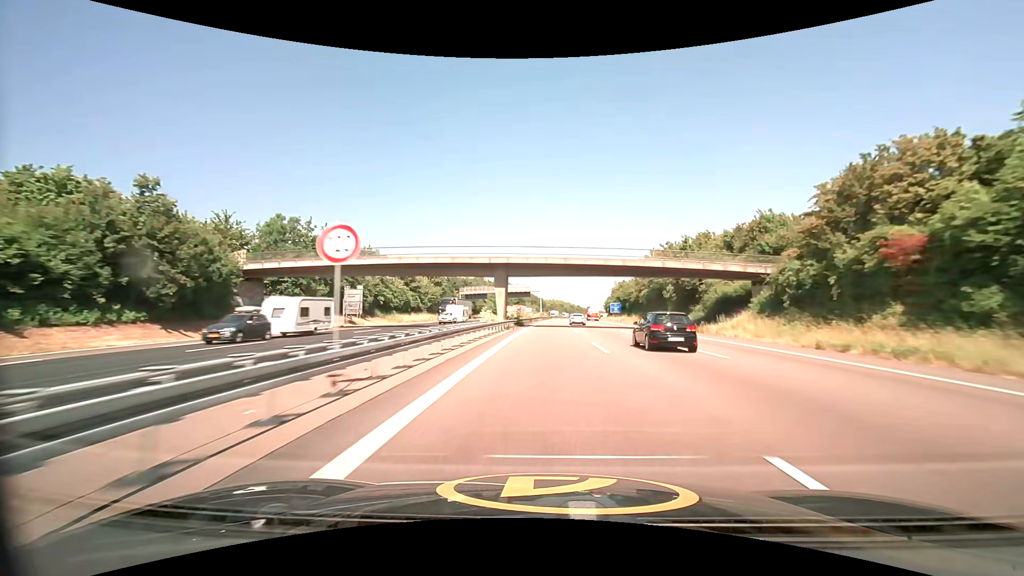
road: motorway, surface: asphalt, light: Day
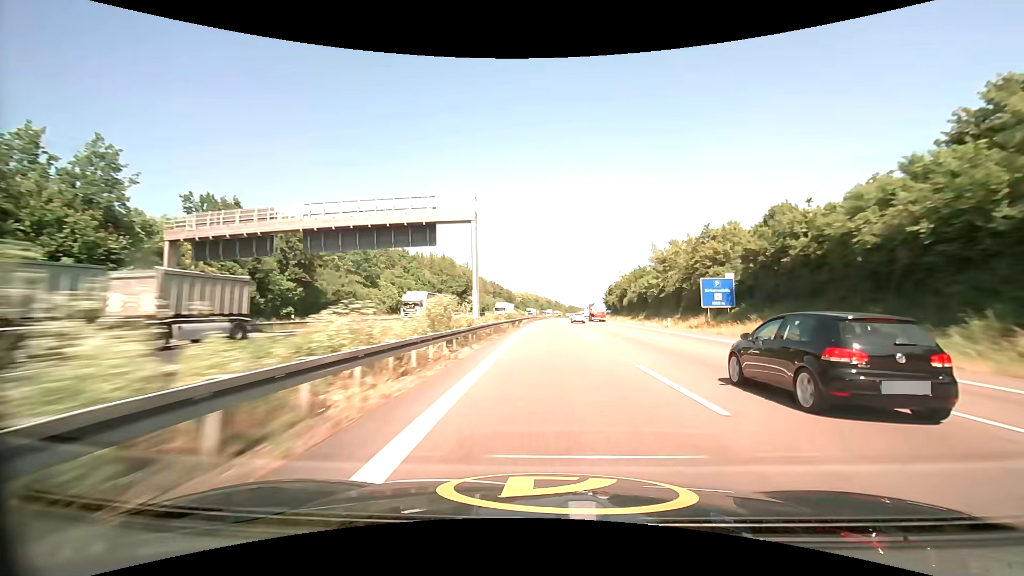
(+2.7, +99.5) m; +3°
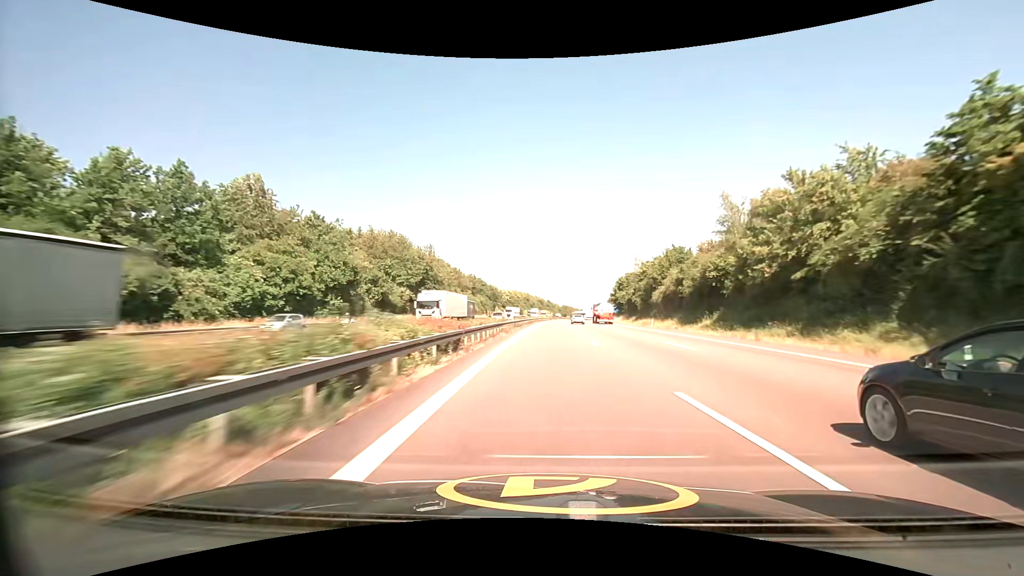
(+0.4, +40.0) m; +1°
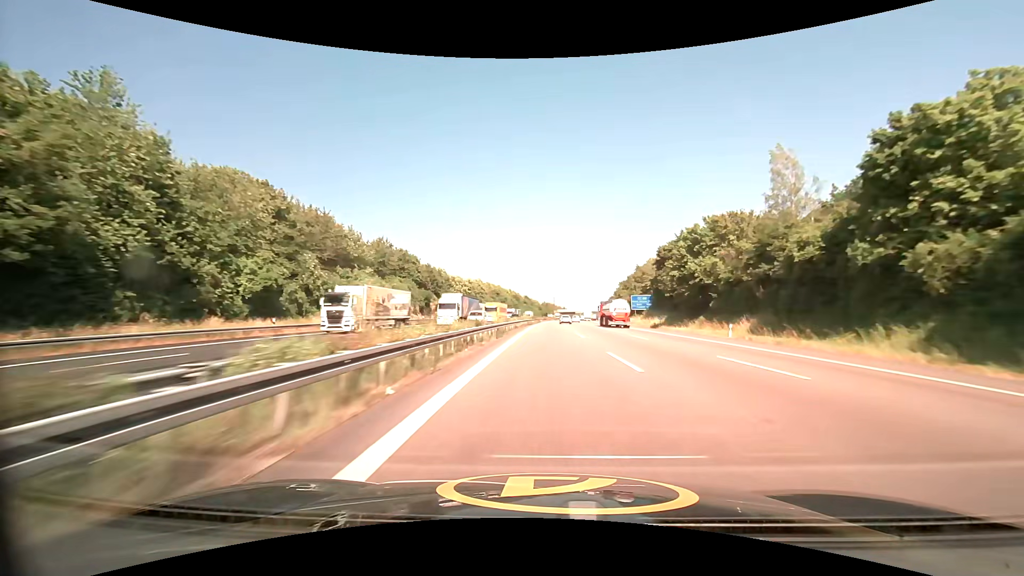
(+1.4, +80.4) m; +2°
(0, +10) (0, +20) (0, +30) (0, +40) (+1, +50) (+1, +60) (+1, +70) (+1, +80) (+2, +90) (+2, +100) m
